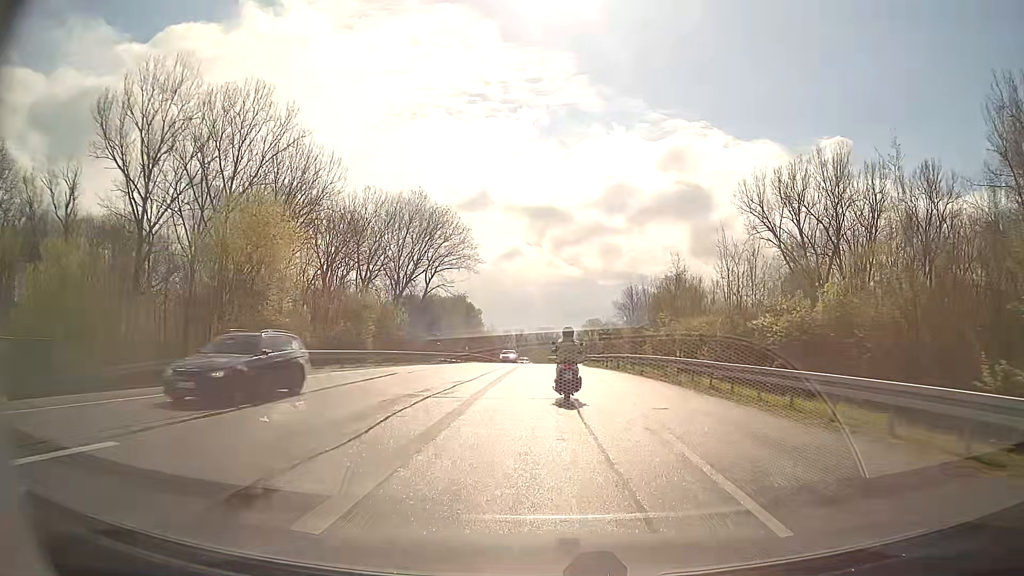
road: secondary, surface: asphalt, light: Day
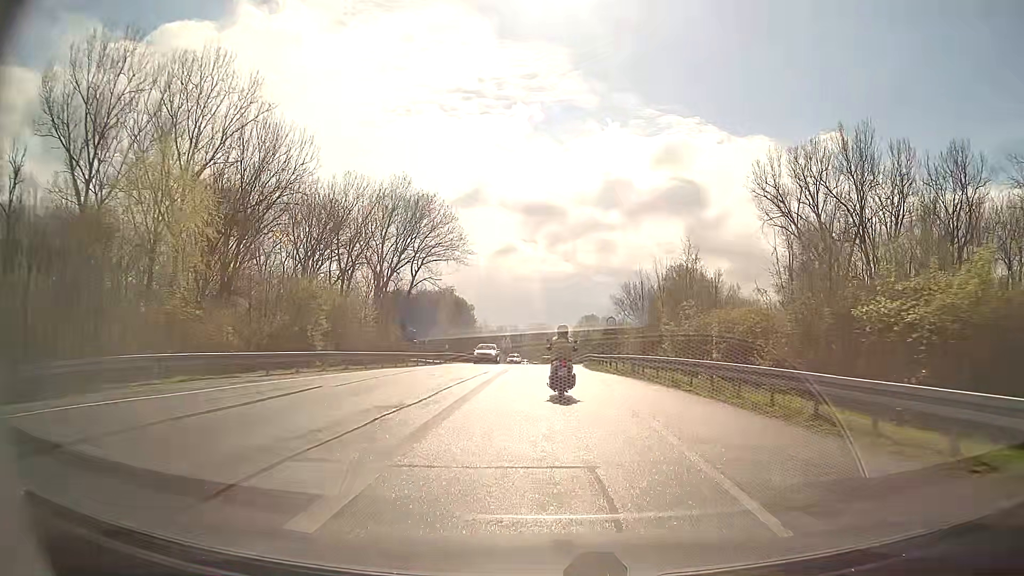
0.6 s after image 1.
(0.0, +8.2) m; +1°
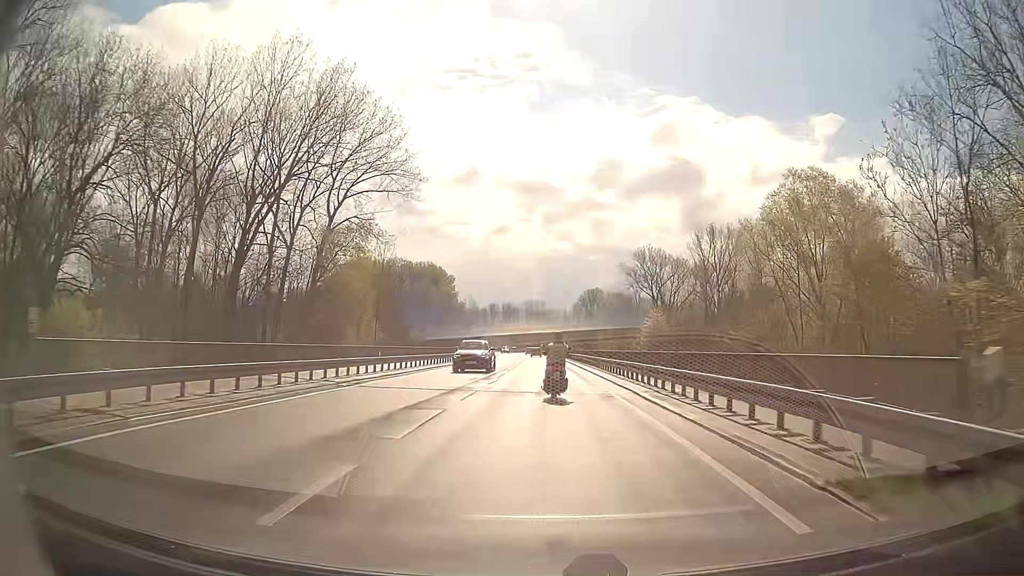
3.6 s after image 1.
(0.0, +43.4) m; 0°
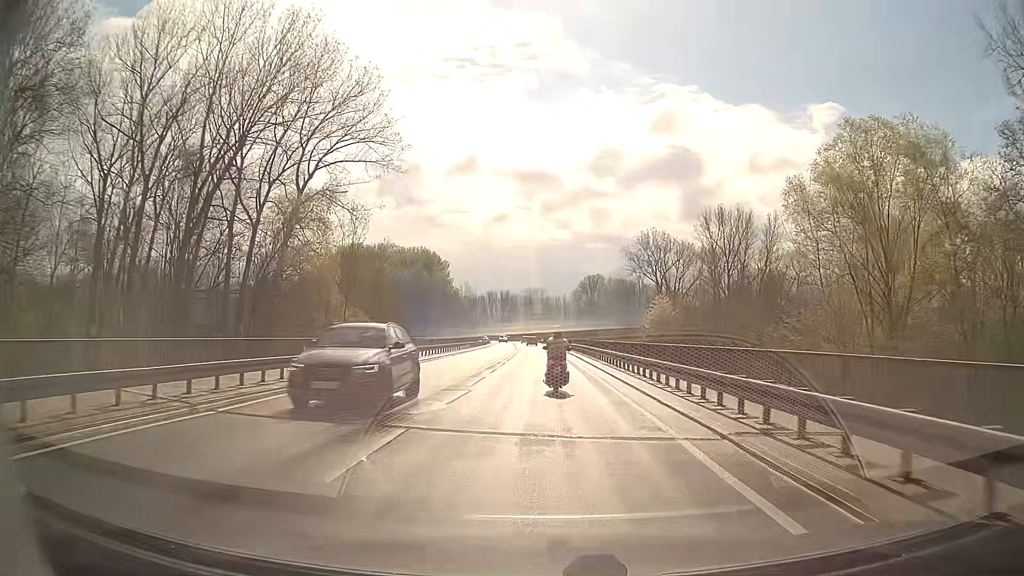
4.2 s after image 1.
(0.0, +9.1) m; +1°
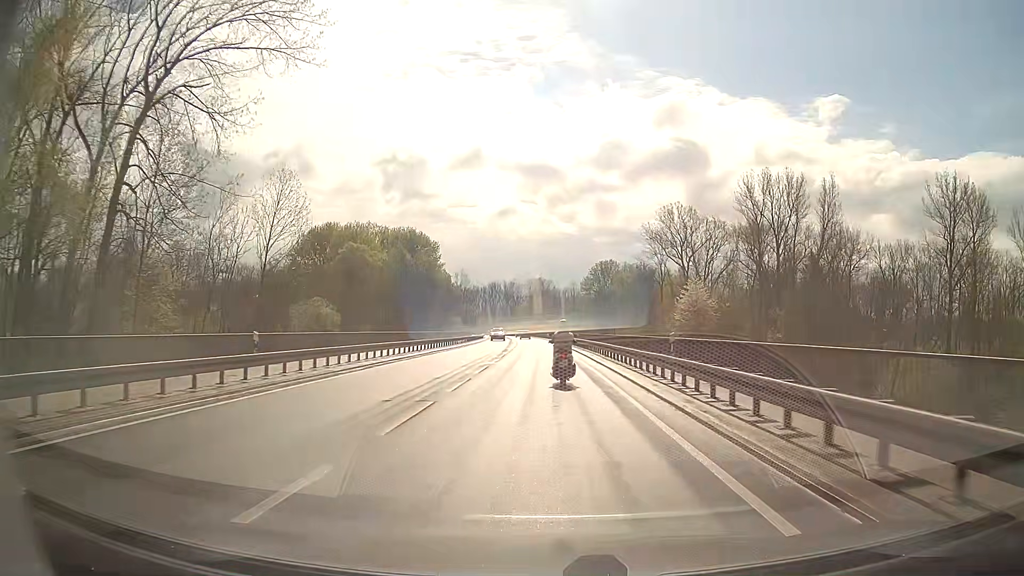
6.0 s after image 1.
(-0.1, +28.0) m; -1°
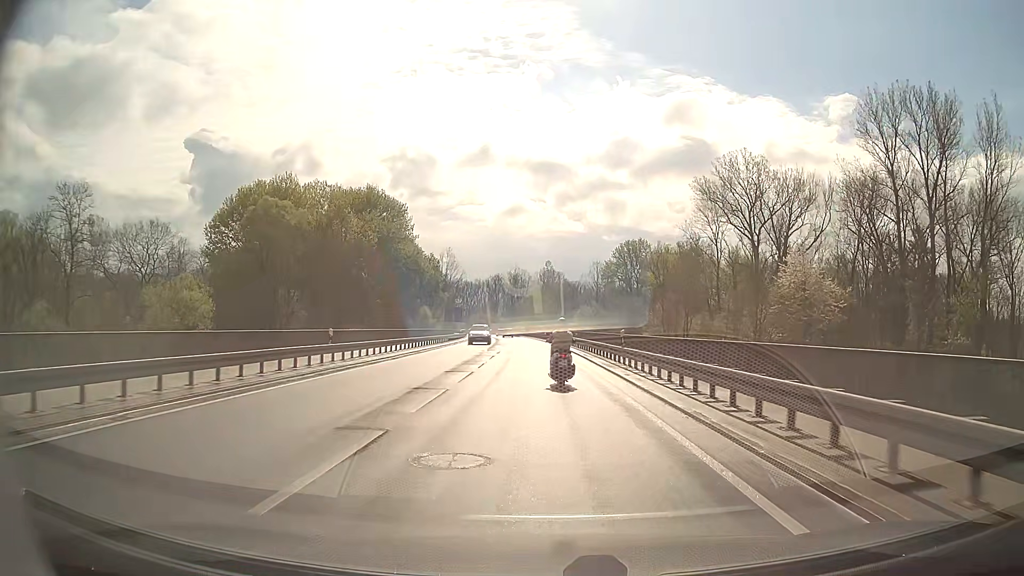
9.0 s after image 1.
(-0.7, +47.1) m; -1°
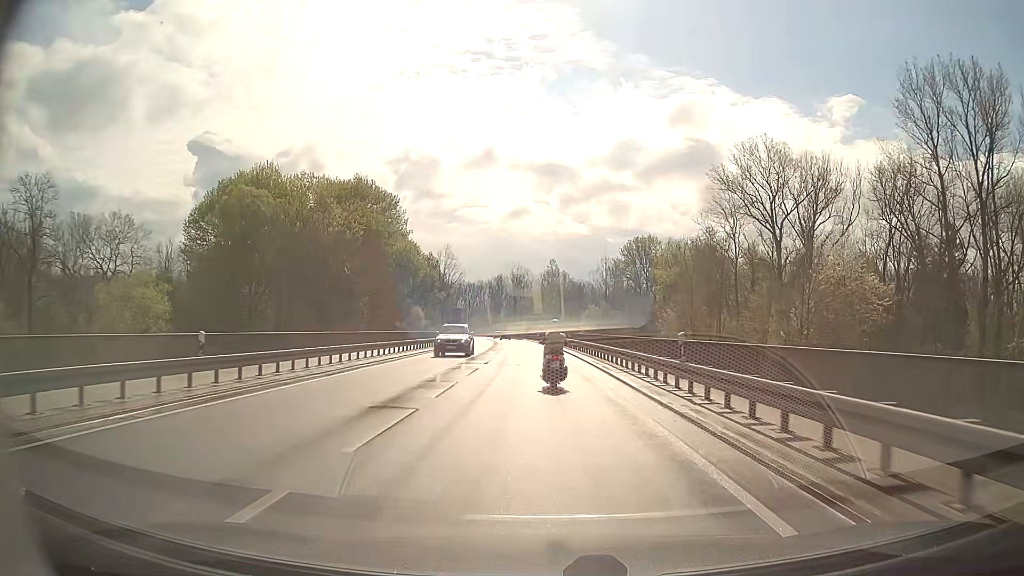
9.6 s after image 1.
(0.0, +9.4) m; 0°
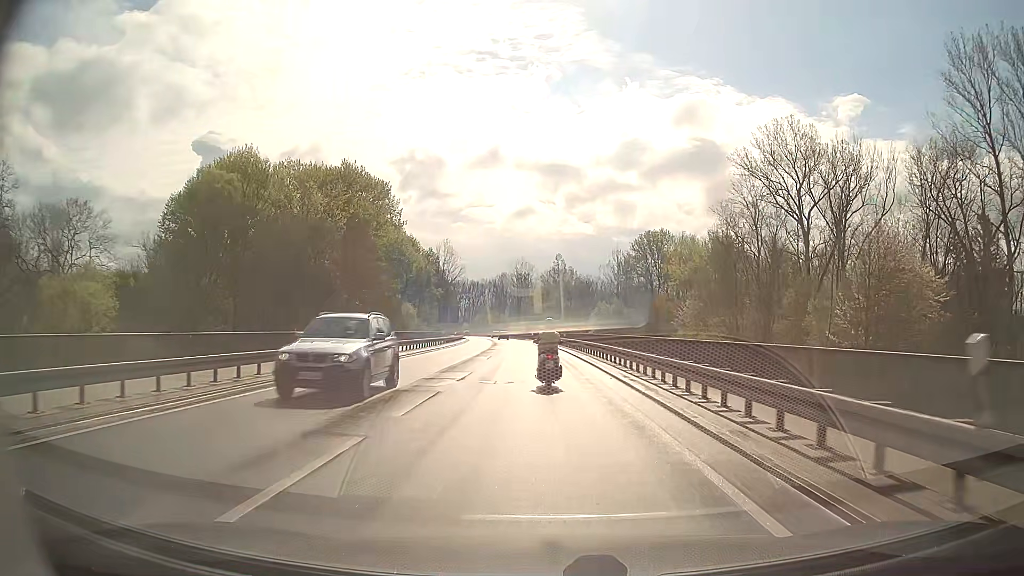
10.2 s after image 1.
(-0.1, +9.4) m; -1°
(0, +10) (0, +20) (0, +30) (-1, +40) (-1, +50) (-2, +60) (-2, +70) (-3, +80) (-4, +90) (-5, +100) m
